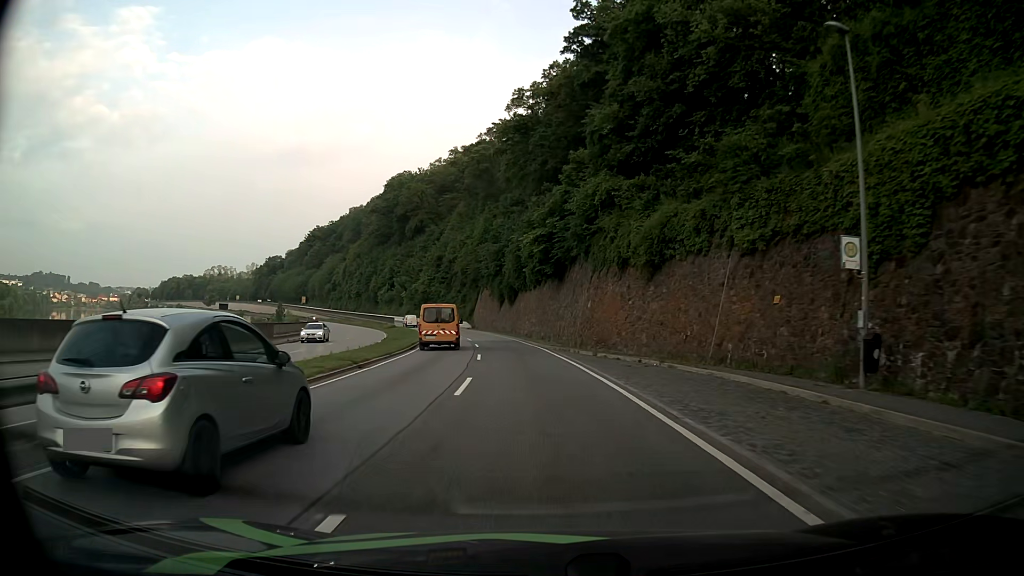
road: primary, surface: asphalt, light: Day
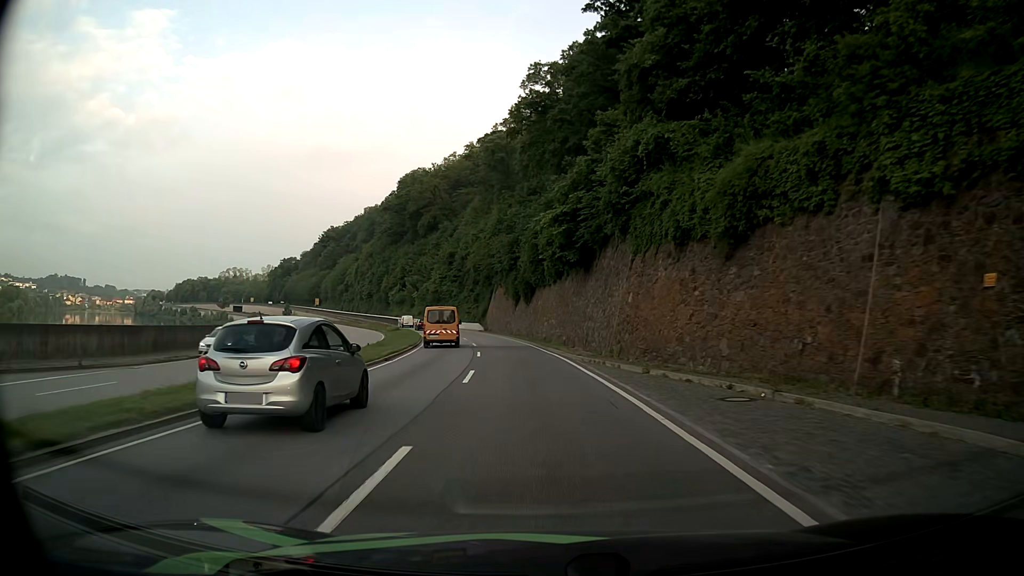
(-0.2, +9.5) m; -2°
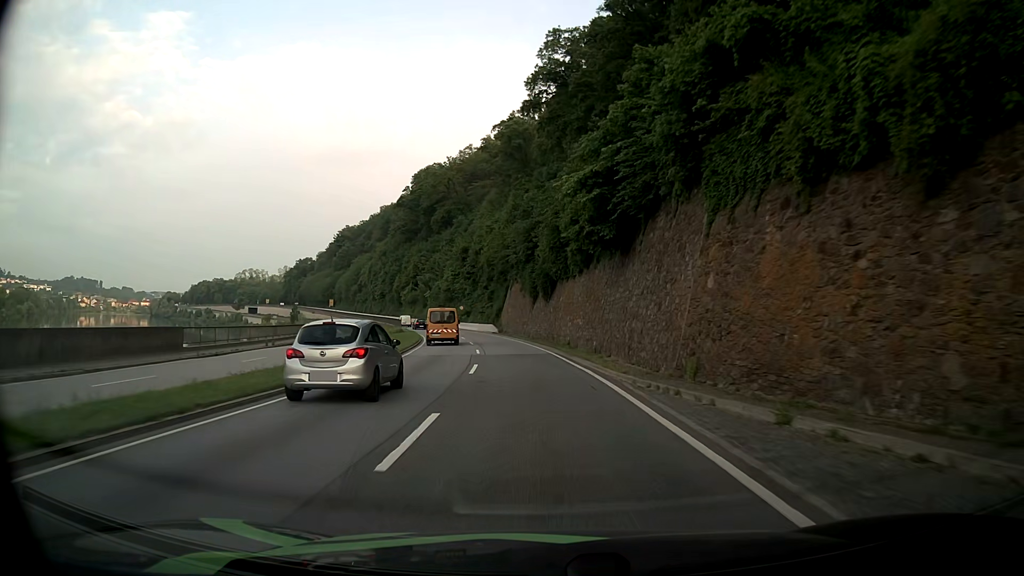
(-0.2, +9.6) m; -2°
(0, +10) (-1, +20) (-2, +30) (-3, +40) (-4, +50) (-6, +60) (-9, +69) (-11, +79) (-14, +89) (-17, +98) m
